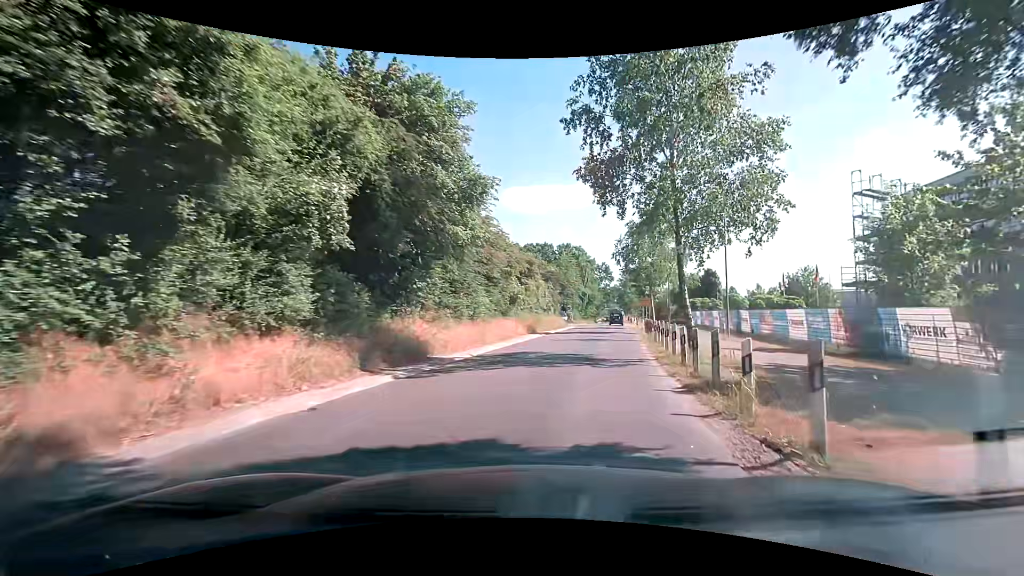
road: tertiary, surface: asphalt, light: Day
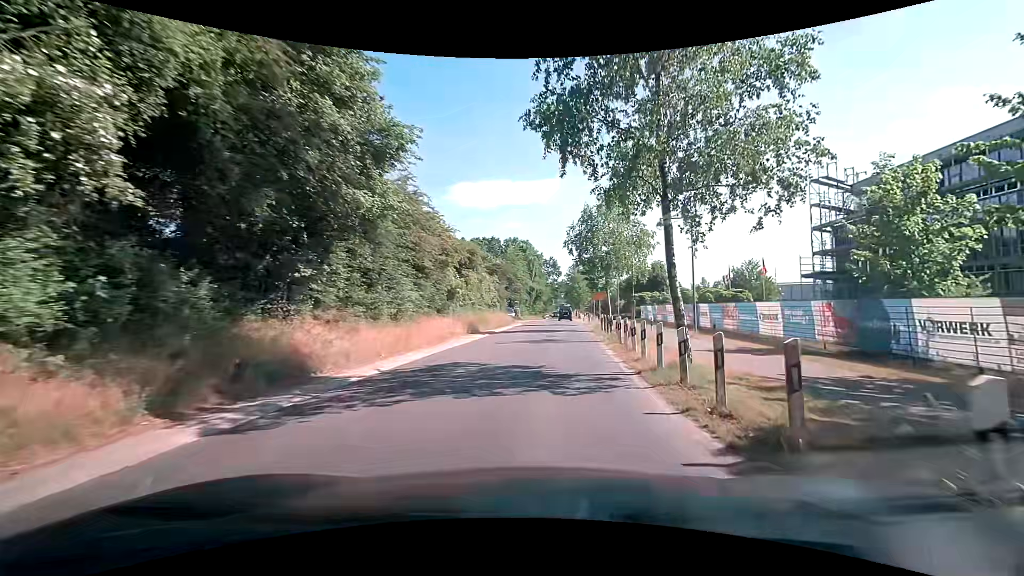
(+0.3, +4.6) m; +7°
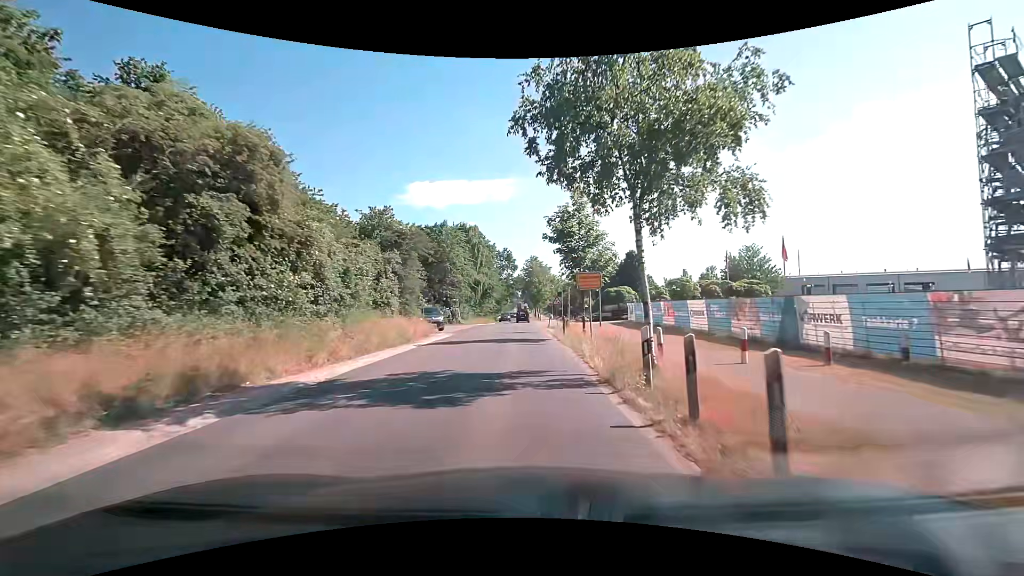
(+1.6, +21.5) m; +5°
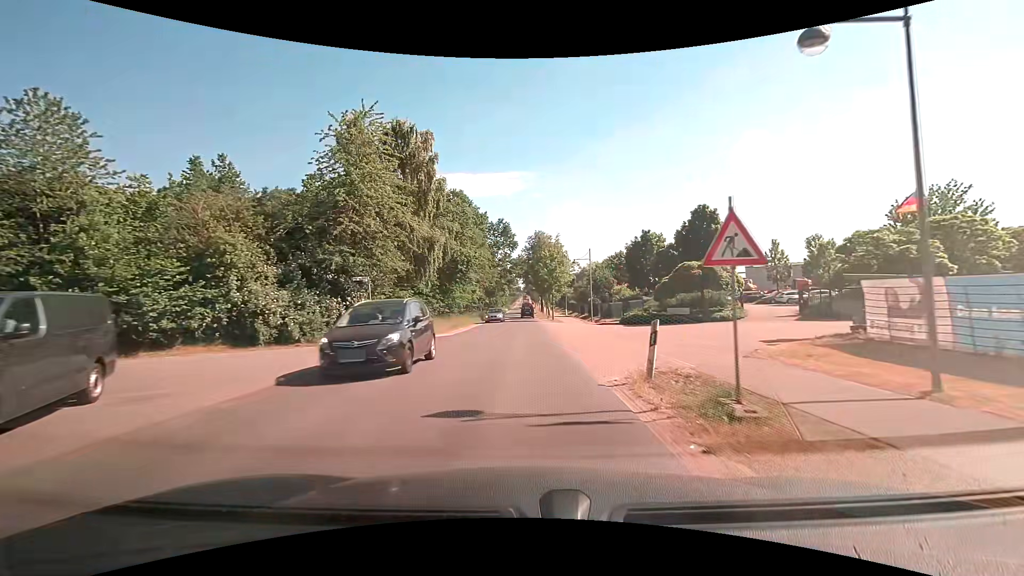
(-0.2, +33.9) m; 0°
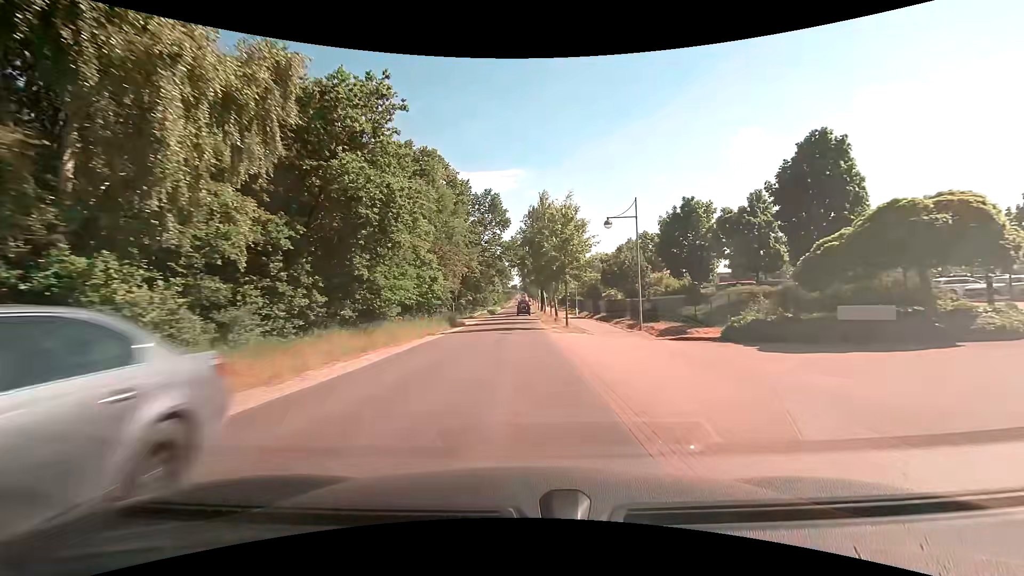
(+0.1, +22.1) m; 0°
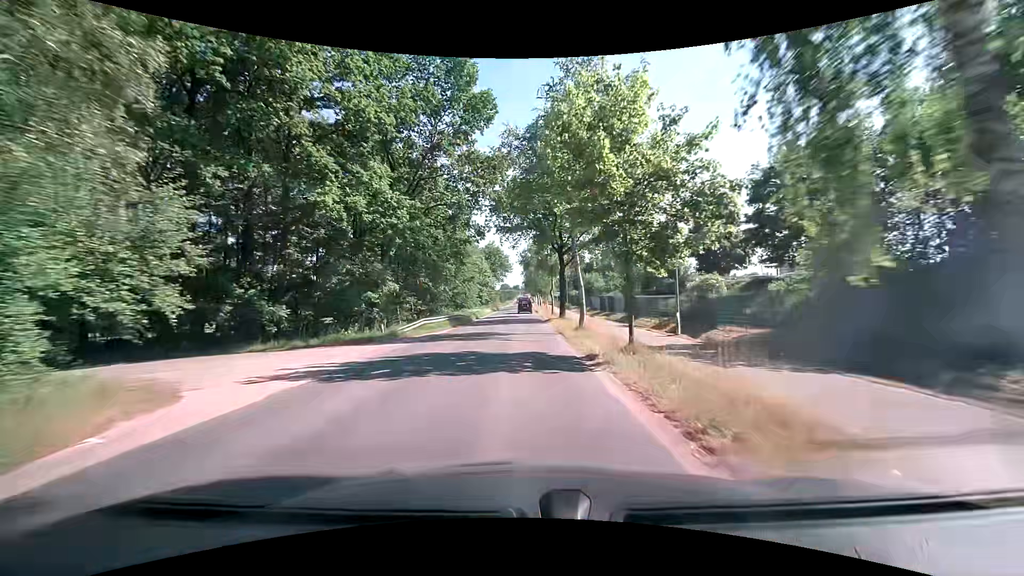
(-0.2, +39.3) m; 0°
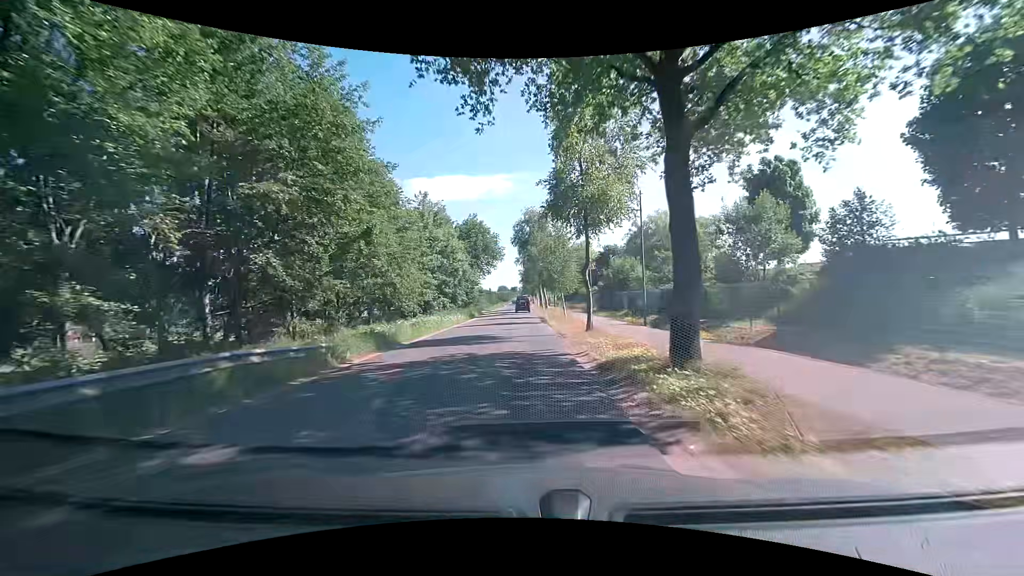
(0.0, +31.0) m; 0°
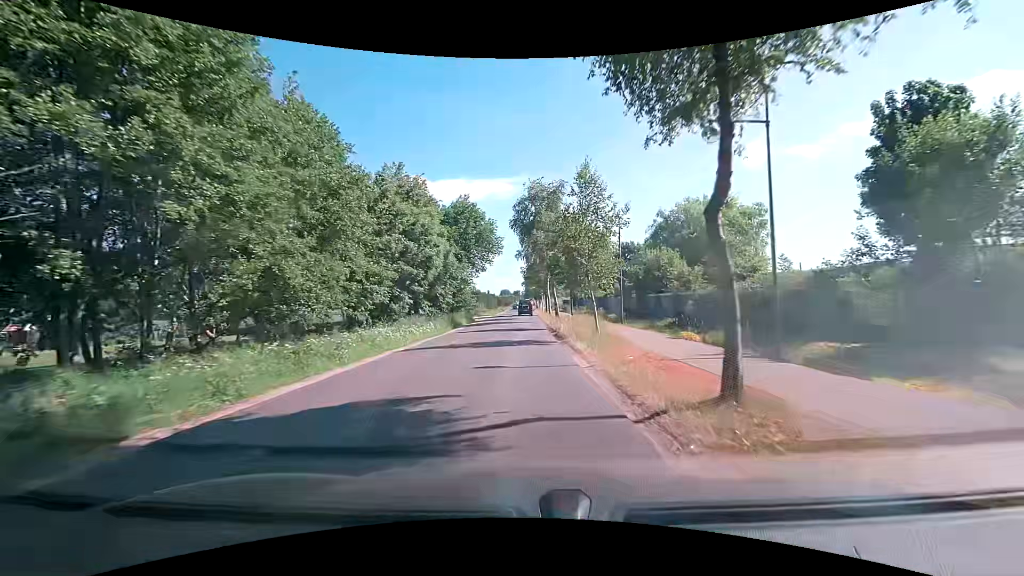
(-0.1, +13.6) m; -1°
(0, +10) (0, +20) (0, +30) (0, +40) (0, +50) (0, +60) (0, +70) (0, +80) (0, +90) (0, +100) m
